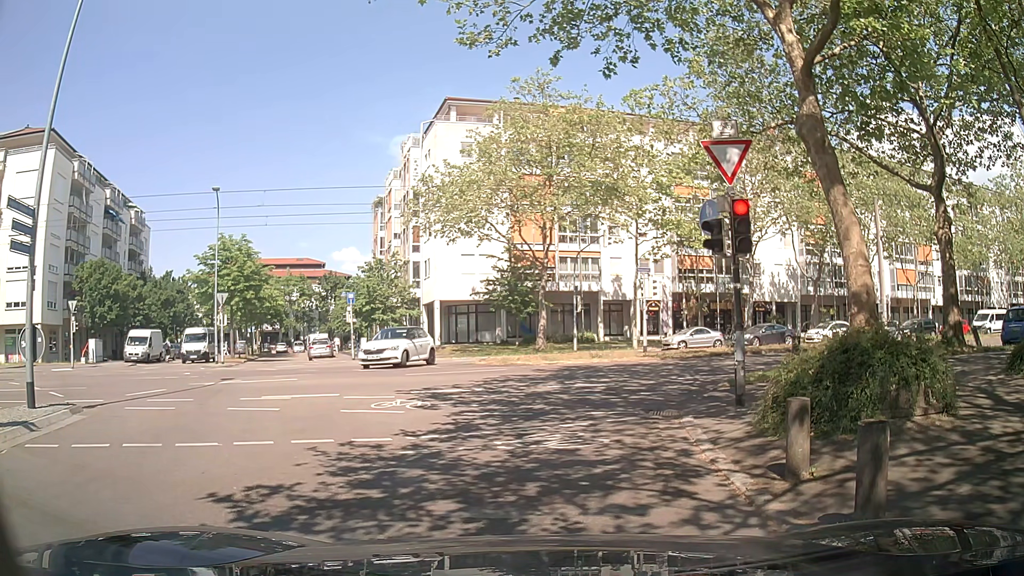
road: residential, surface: asphalt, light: Day
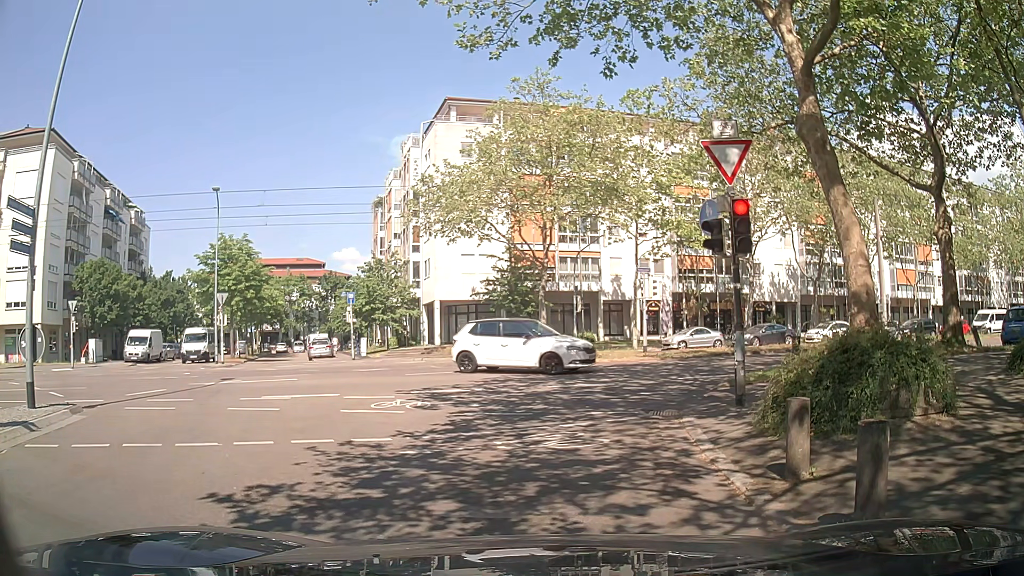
(0.0, 0.0) m; 0°
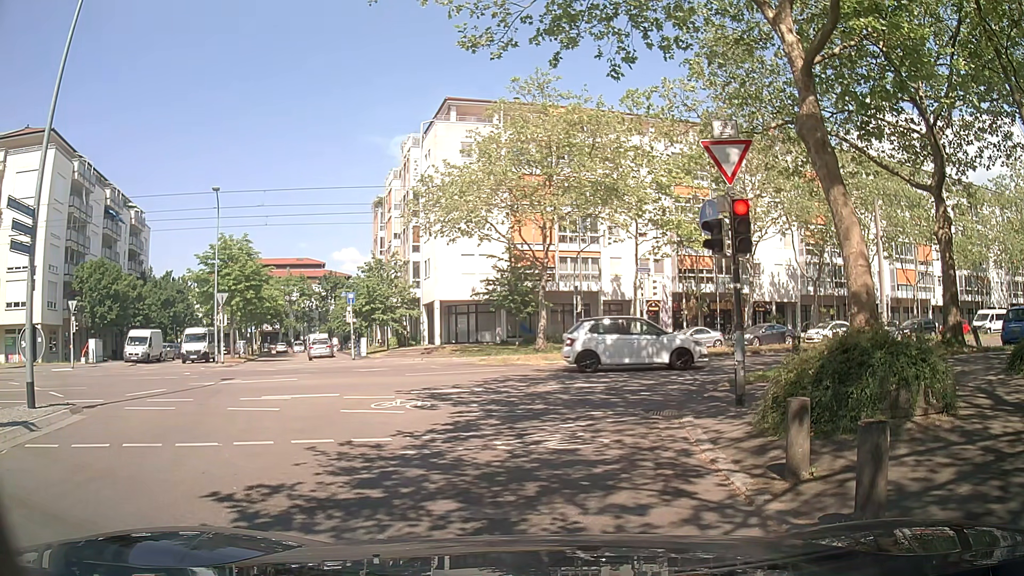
(0.0, 0.0) m; 0°
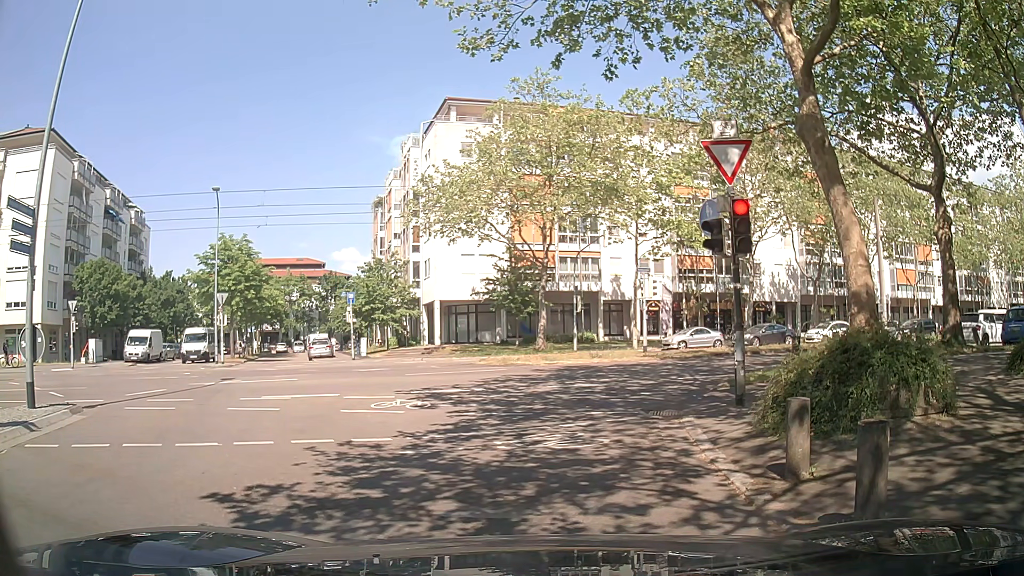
(0.0, 0.0) m; 0°
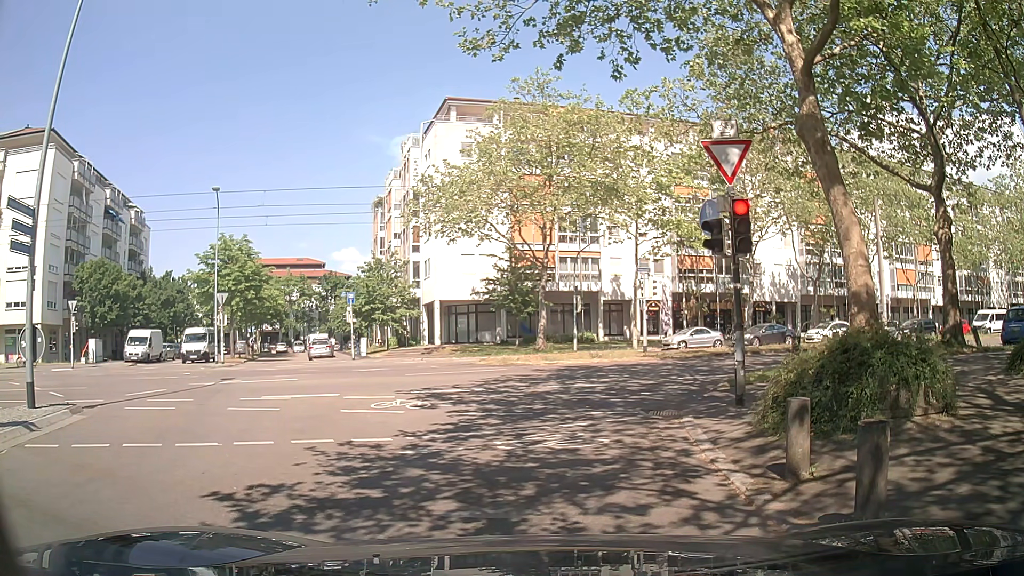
(0.0, 0.0) m; 0°
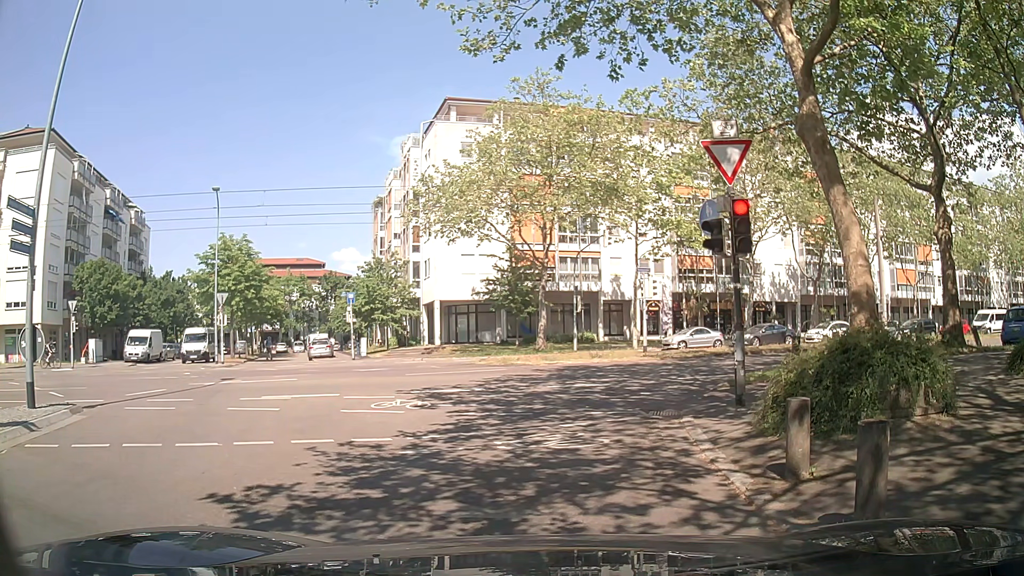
(0.0, 0.0) m; 0°
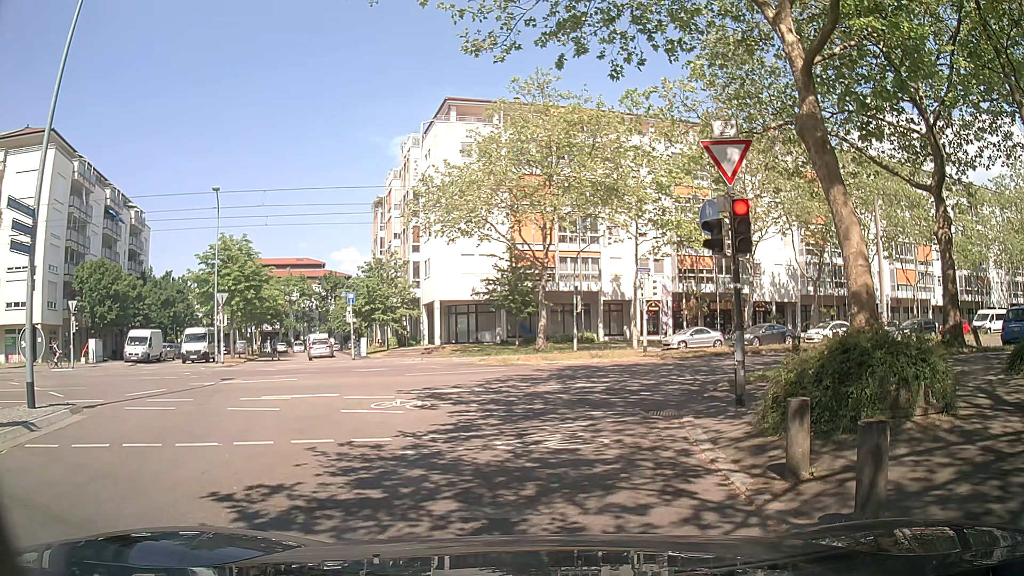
(0.0, 0.0) m; 0°
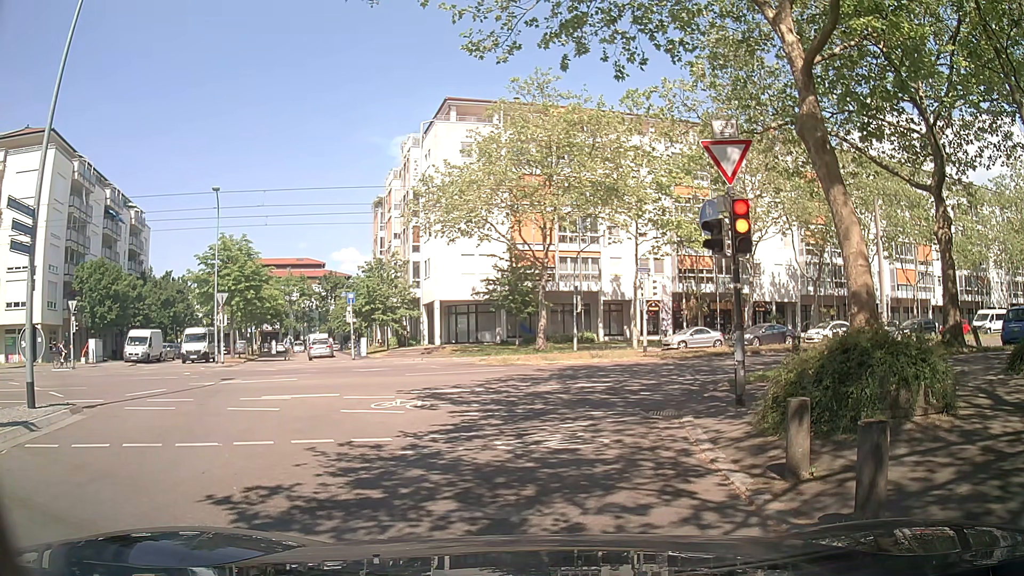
(0.0, 0.0) m; 0°
